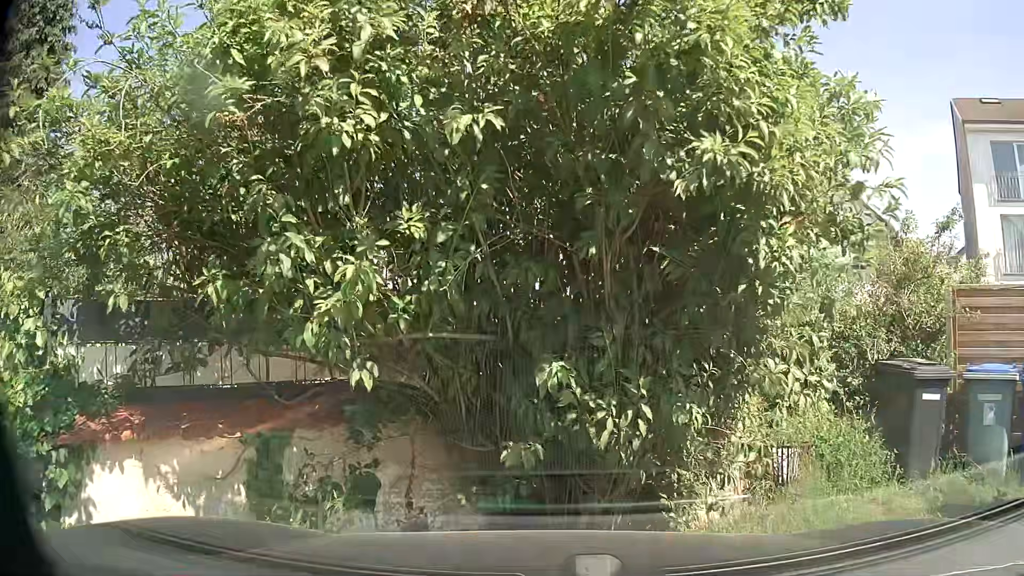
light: Day
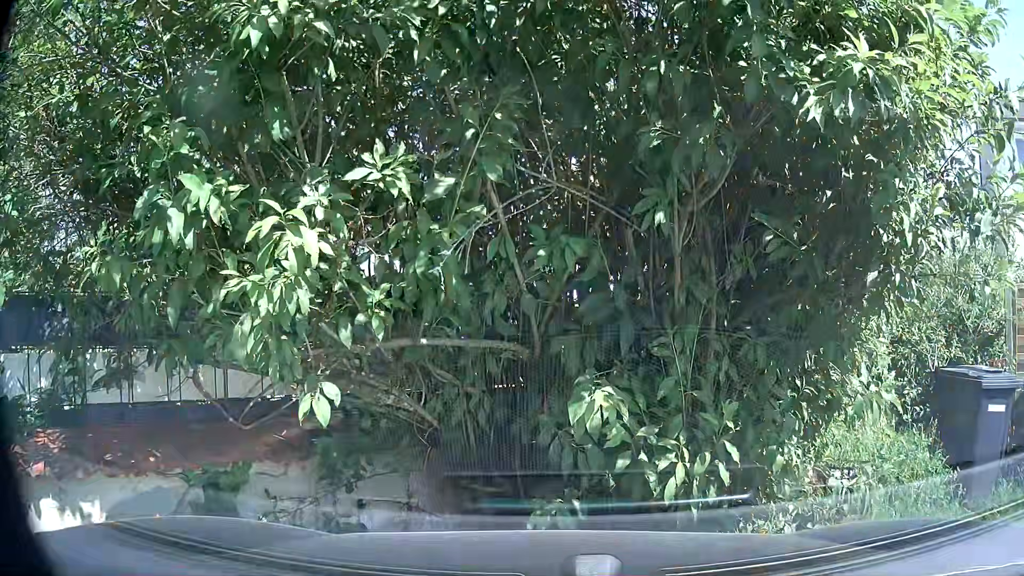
(0.0, +0.7) m; 0°
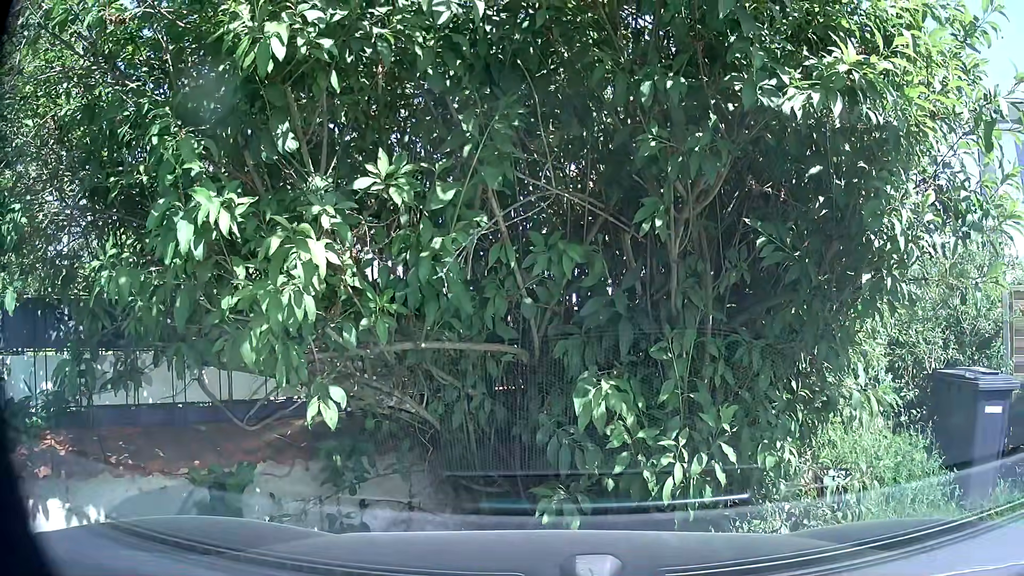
(0.0, +0.1) m; 0°
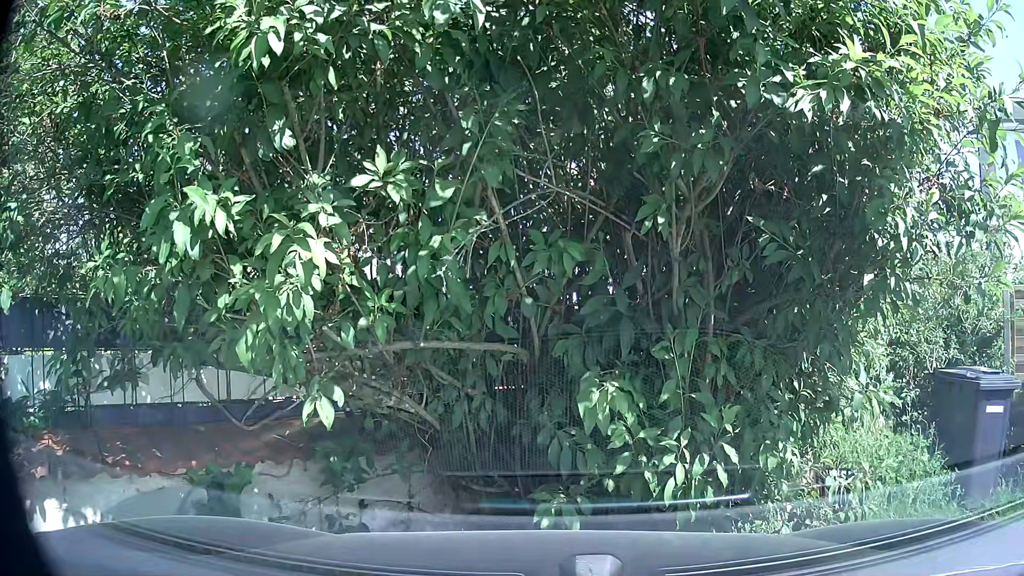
(0.0, 0.0) m; 0°
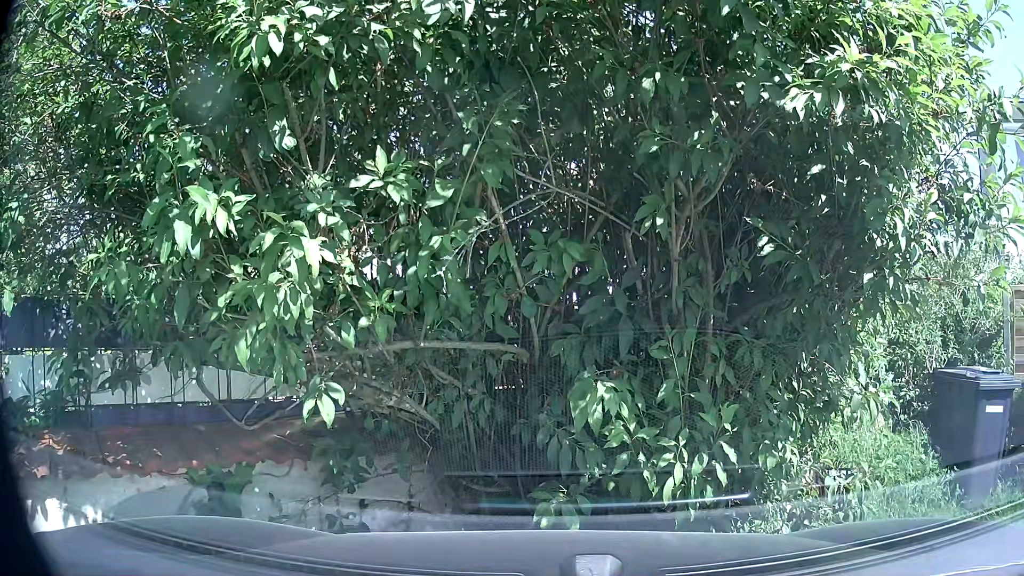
(0.0, 0.0) m; 0°
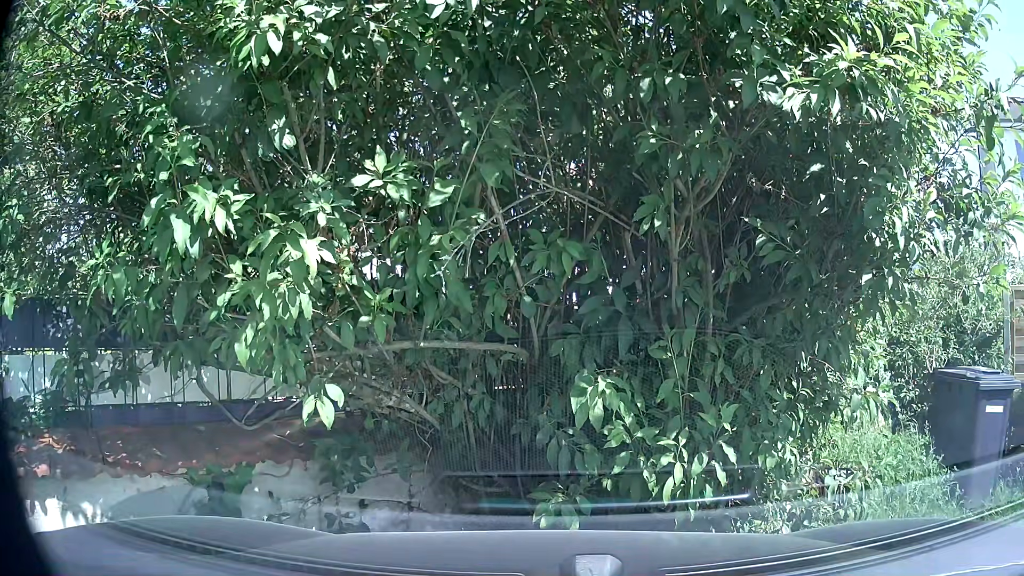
(0.0, 0.0) m; 0°
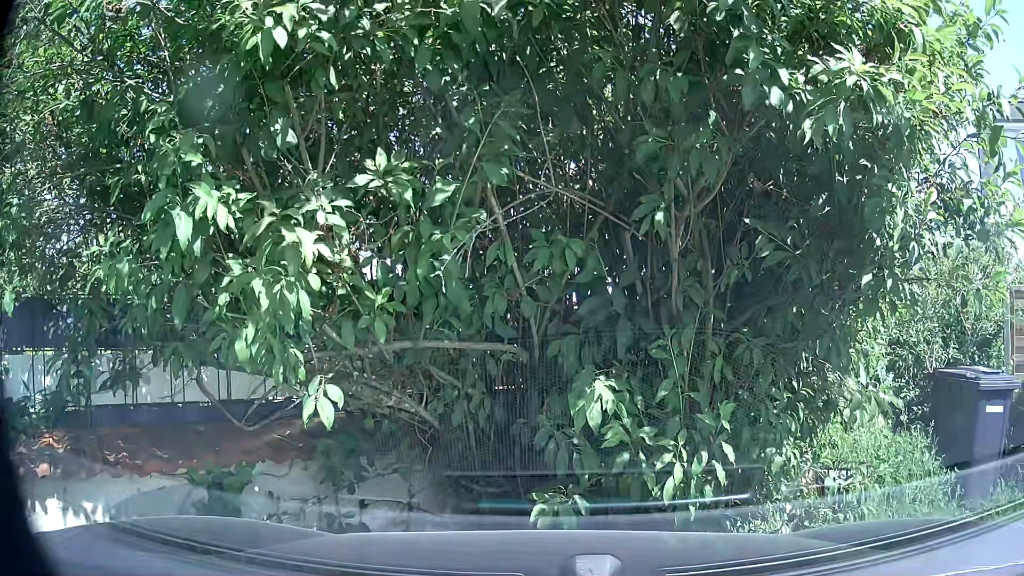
(0.0, 0.0) m; 0°
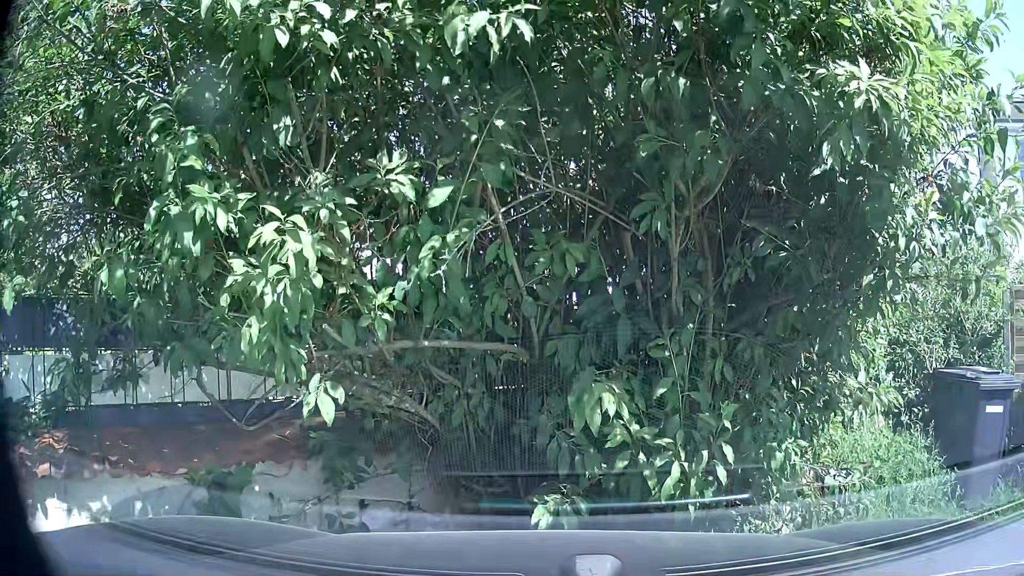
(0.0, 0.0) m; 0°
